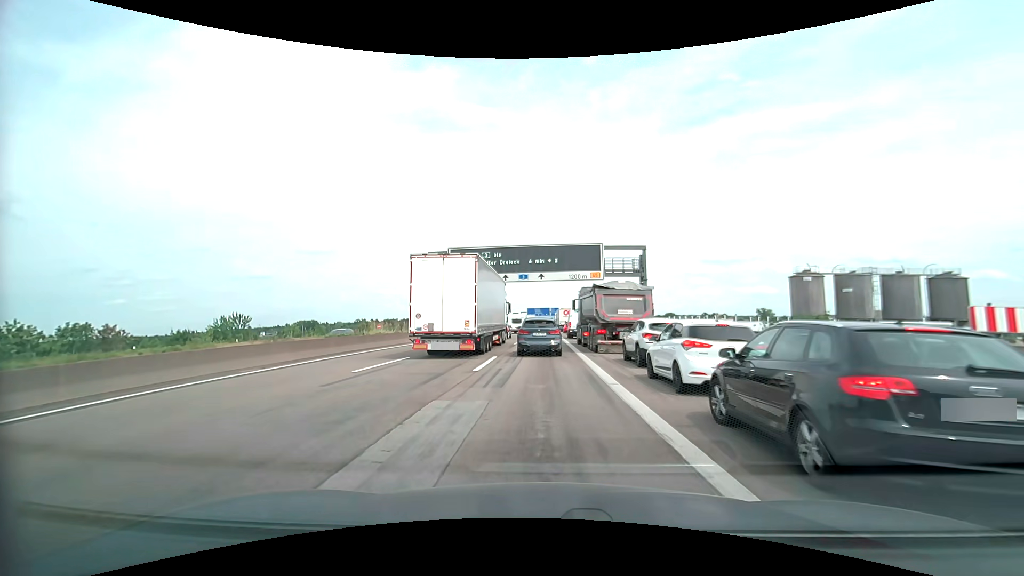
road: motorway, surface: asphalt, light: Day
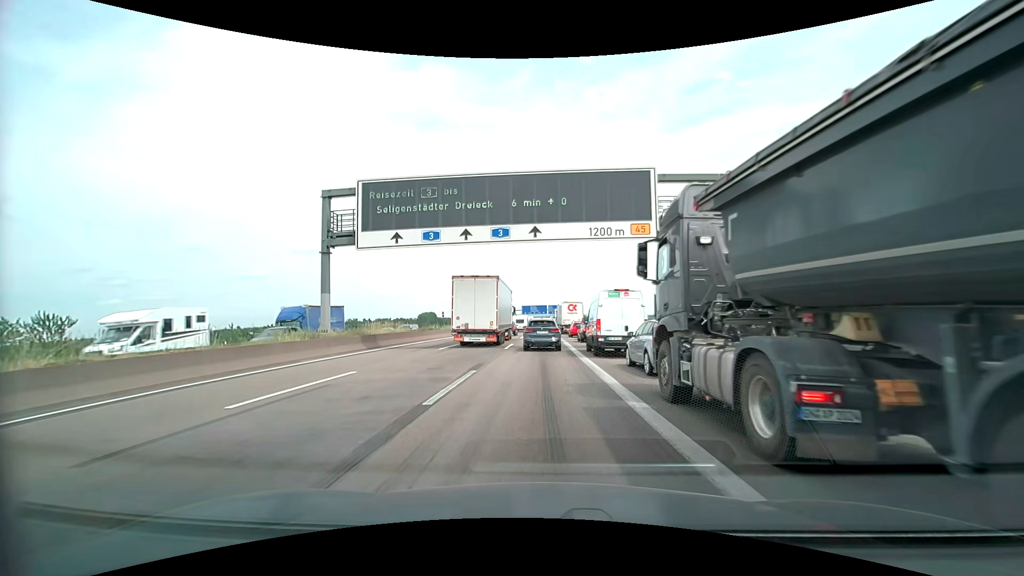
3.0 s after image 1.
(0.0, +24.1) m; 0°
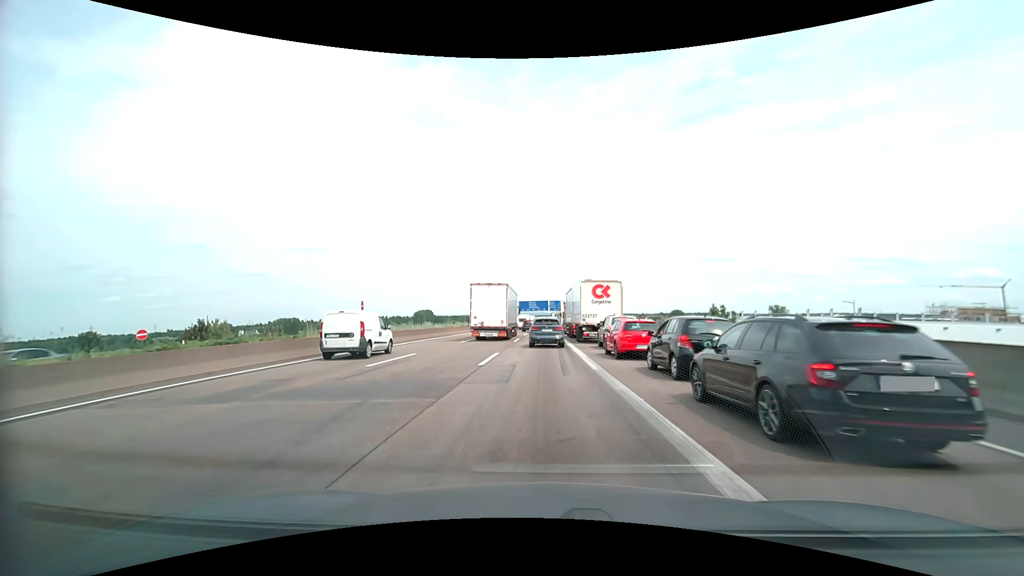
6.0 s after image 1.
(+0.1, +29.2) m; 0°
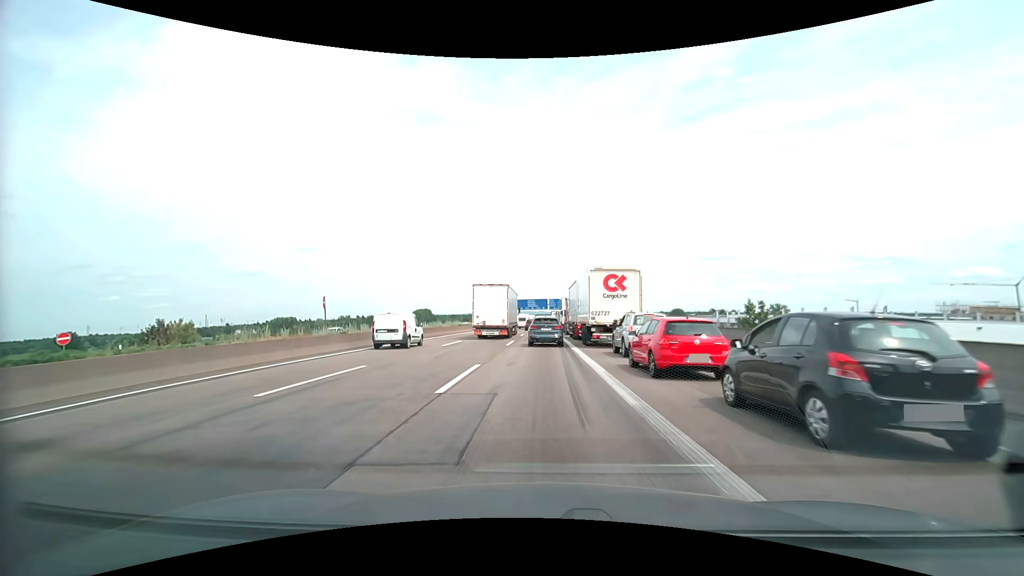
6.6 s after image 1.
(0.0, +6.1) m; 0°
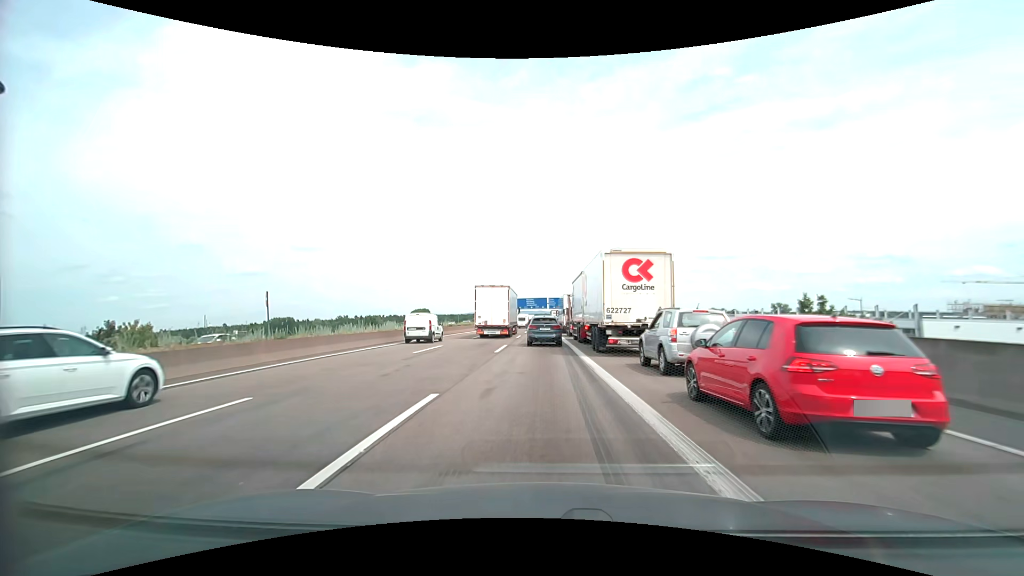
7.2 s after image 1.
(0.0, +6.1) m; +1°
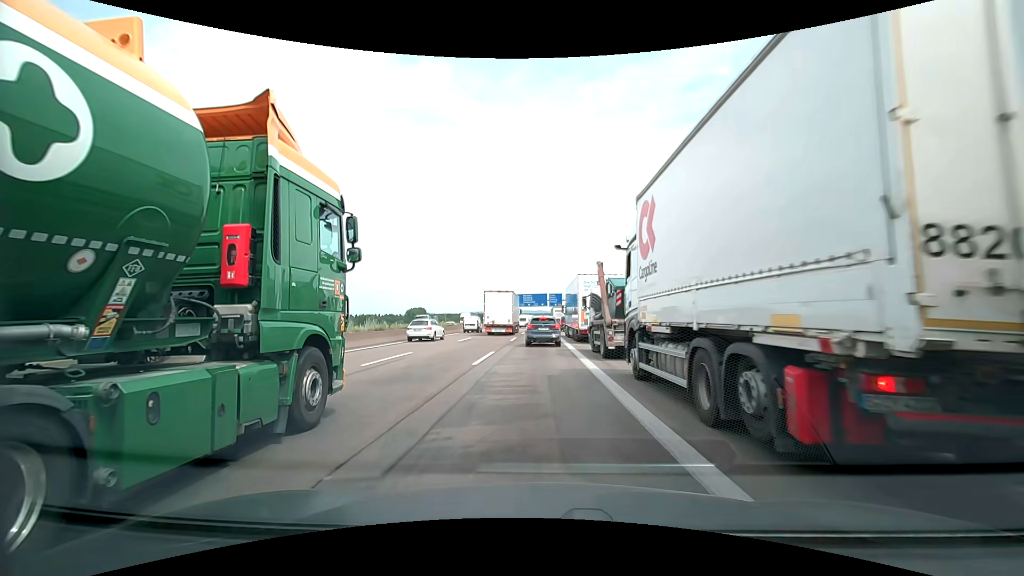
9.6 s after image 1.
(-0.2, +23.9) m; -1°
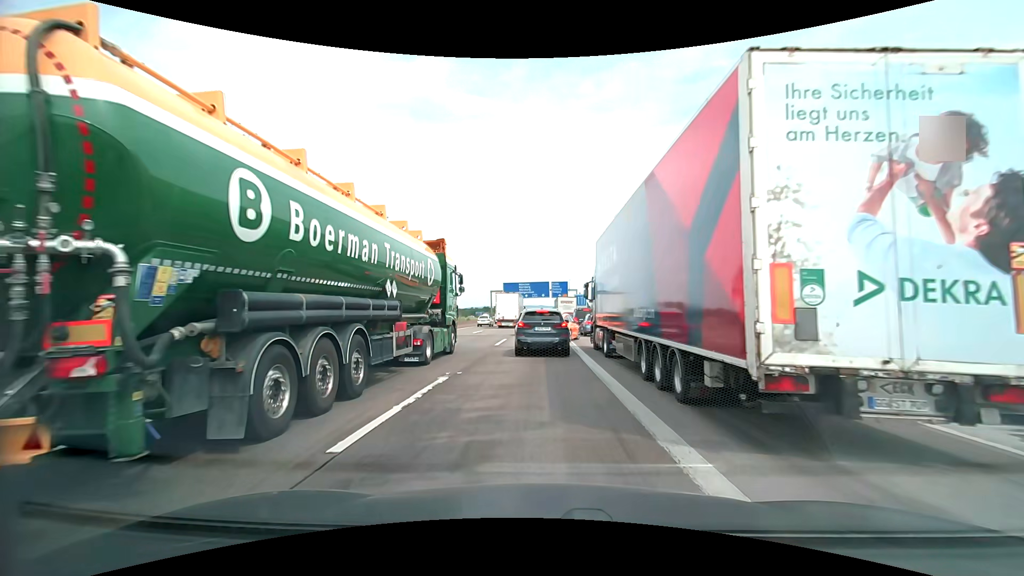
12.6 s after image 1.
(+0.1, +28.1) m; 0°
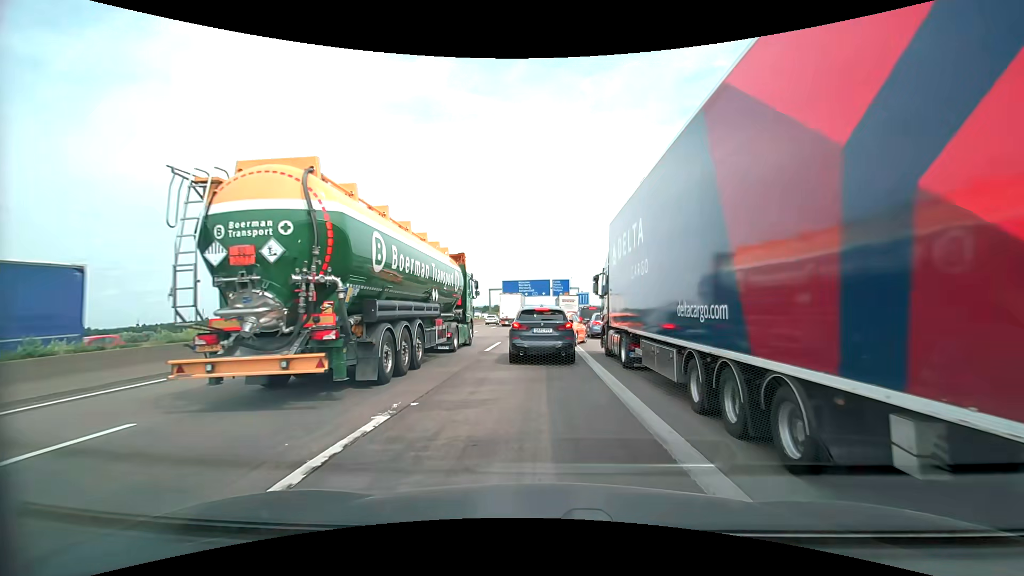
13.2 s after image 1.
(0.0, +4.0) m; 0°
